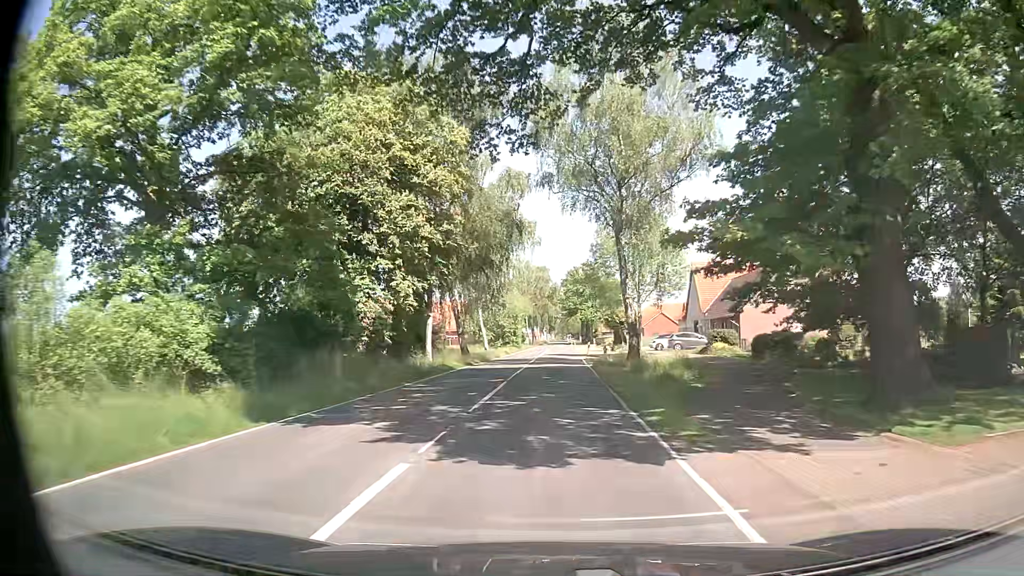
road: secondary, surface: asphalt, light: Day
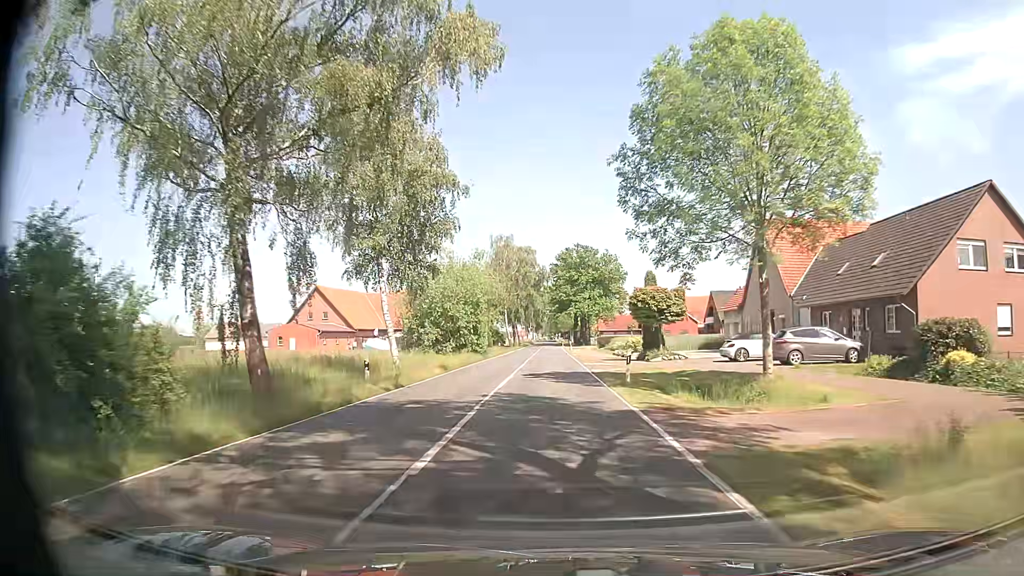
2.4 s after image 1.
(+0.2, +30.4) m; +2°
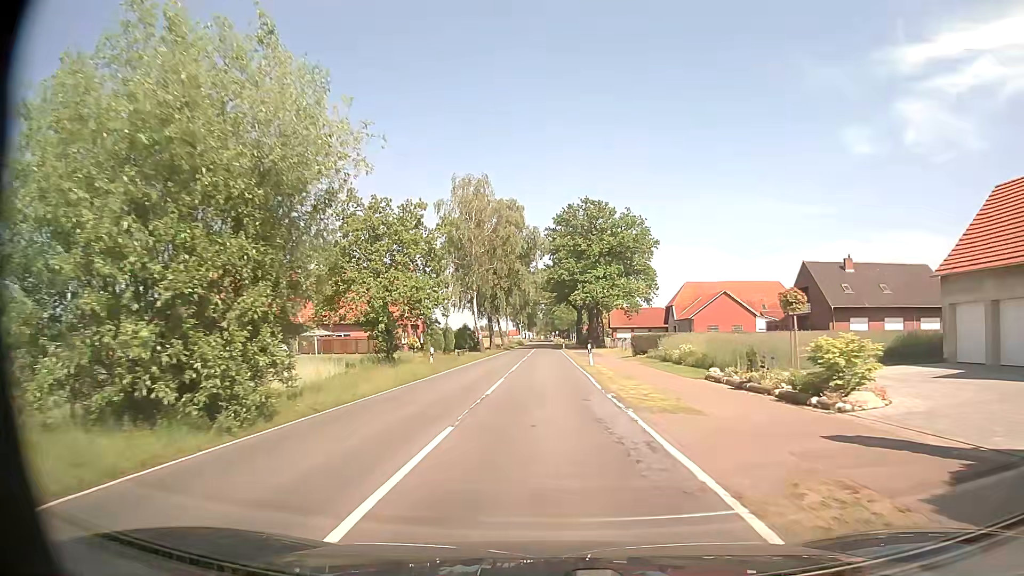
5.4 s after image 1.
(-0.2, +38.2) m; 0°
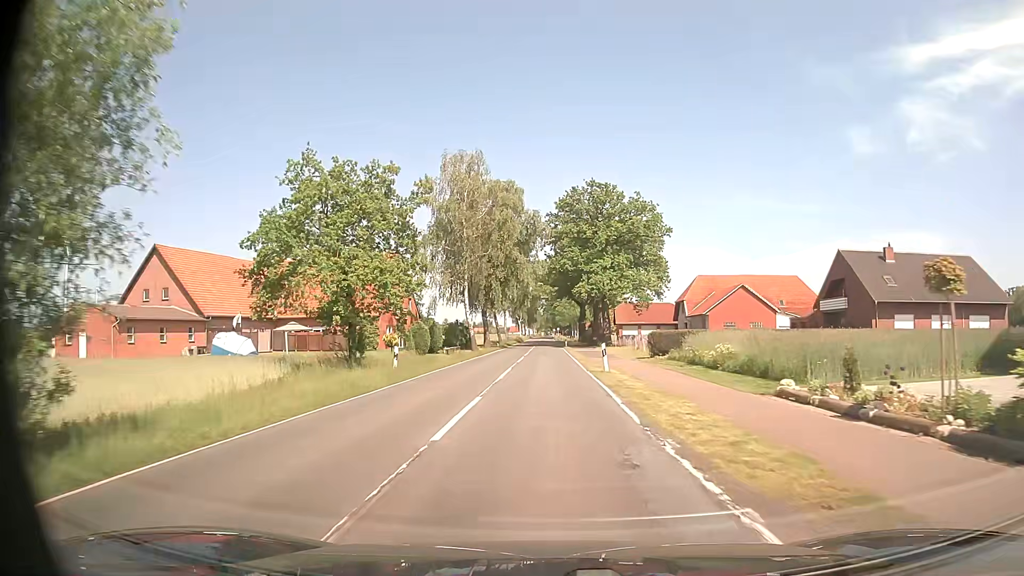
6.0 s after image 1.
(0.0, +7.7) m; 0°
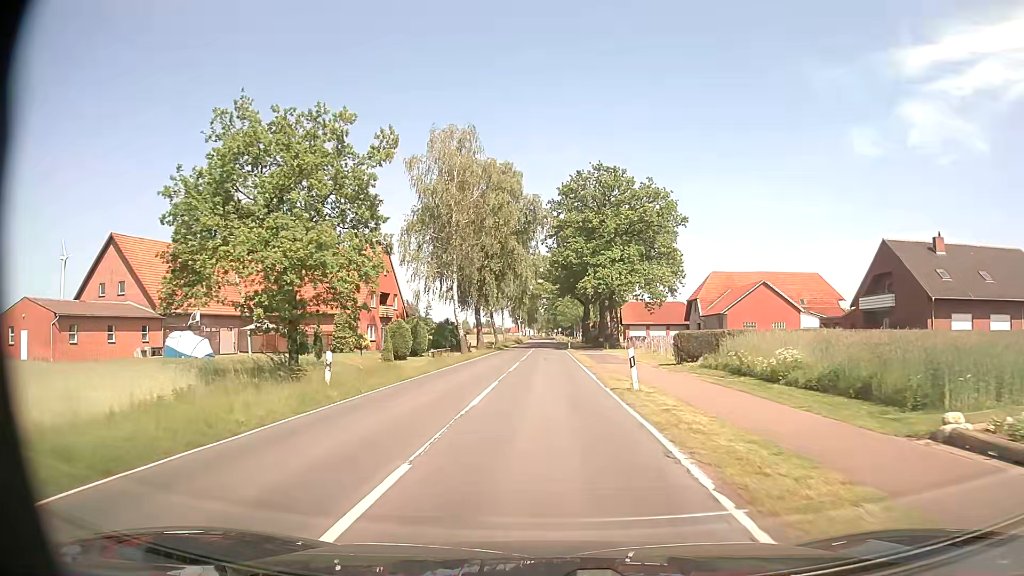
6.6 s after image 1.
(0.0, +7.7) m; 0°
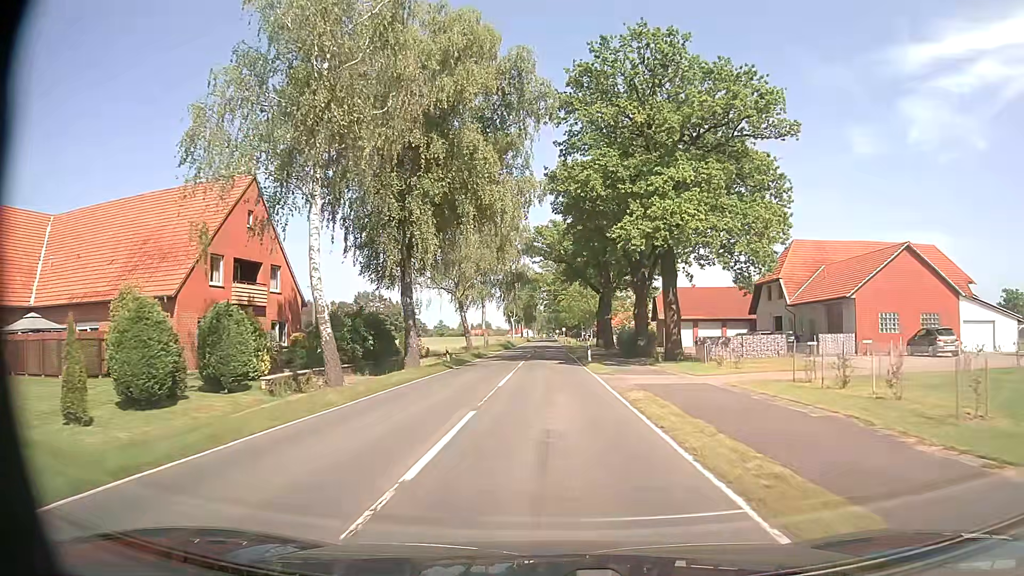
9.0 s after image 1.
(-0.1, +30.6) m; 0°
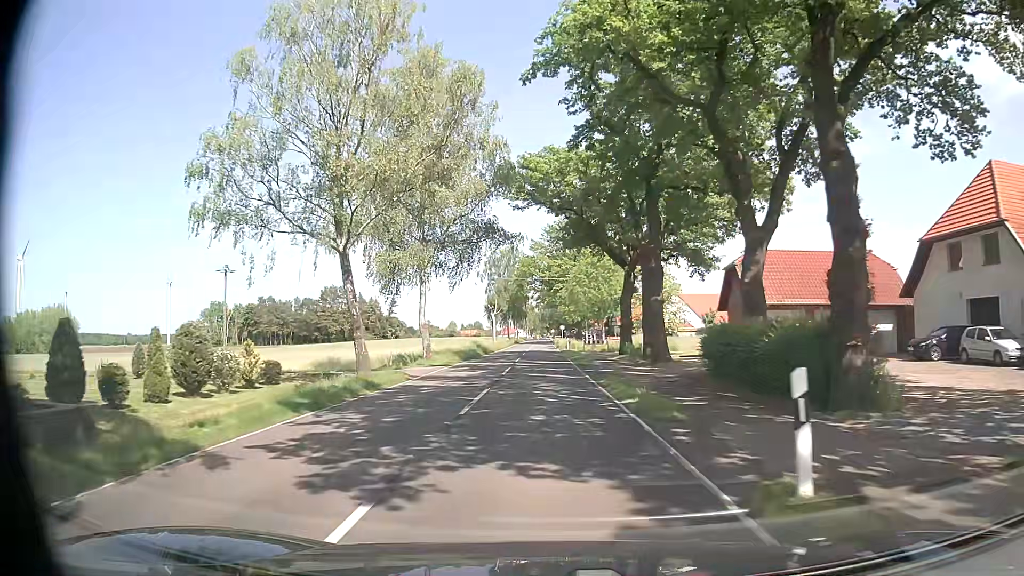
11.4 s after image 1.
(+0.2, +30.5) m; +1°
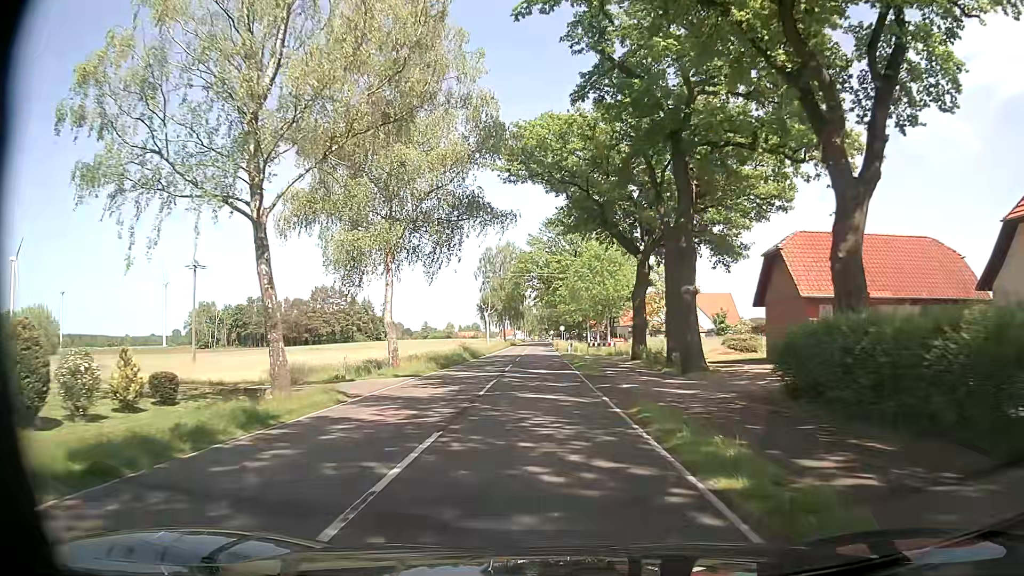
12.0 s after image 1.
(-0.1, +7.6) m; -1°
(0, +10) (0, +20) (0, +30) (0, +40) (-1, +50) (-1, +60) (-1, +70) (-1, +80) (-1, +90) (-1, +100) m
